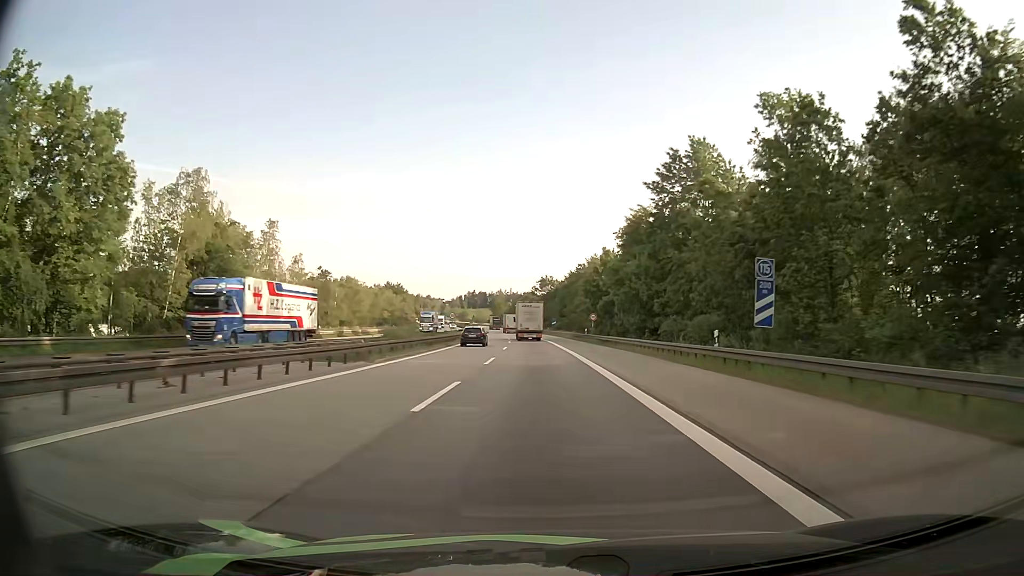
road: motorway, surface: asphalt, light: Day
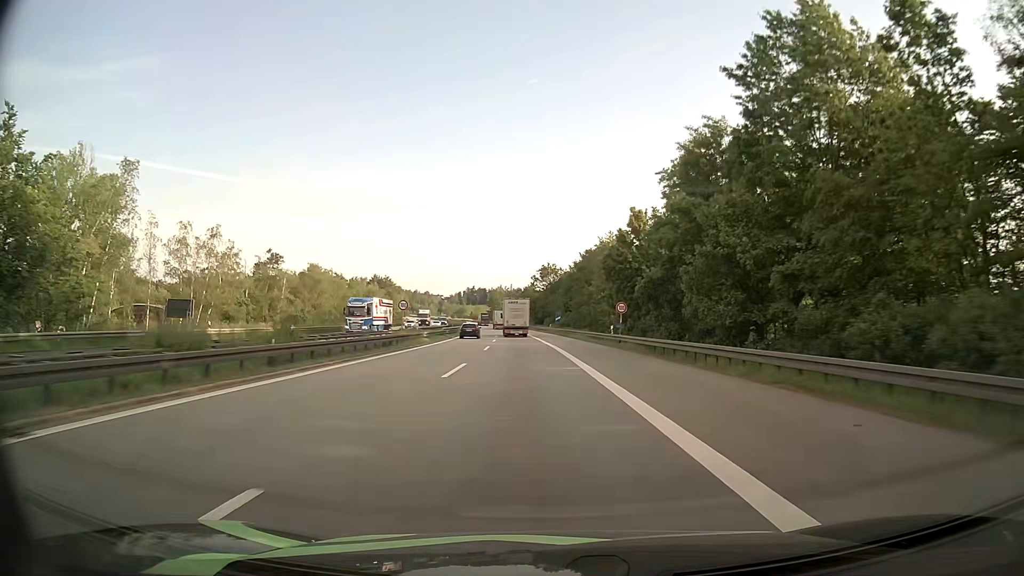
(0.0, +26.3) m; 0°
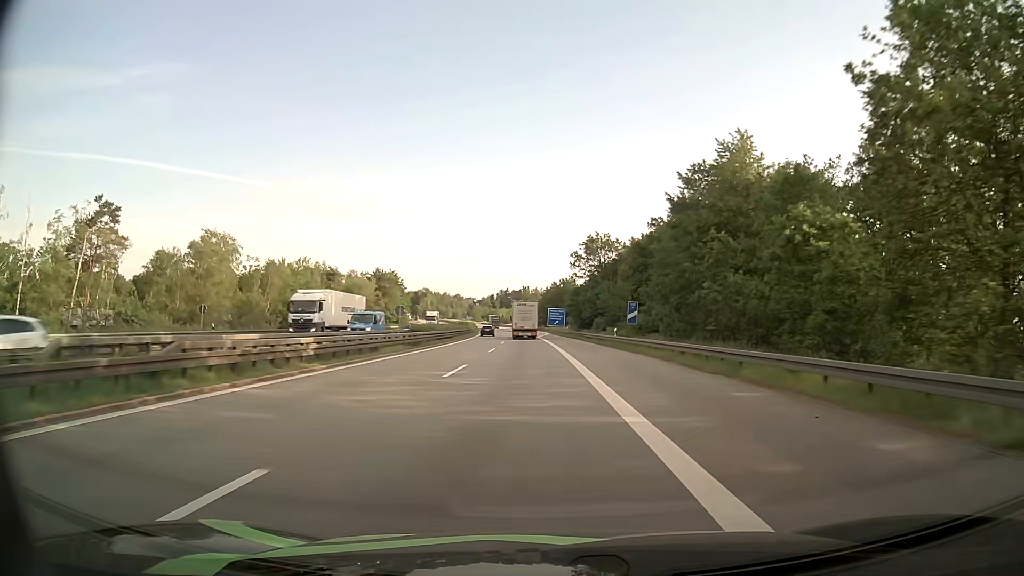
(-1.6, +53.9) m; -3°
(0, +10) (0, +20) (0, +30) (0, +40) (-1, +50) (-1, +60) (-1, +70) (-2, +80) (-2, +90) (-2, +100) m
